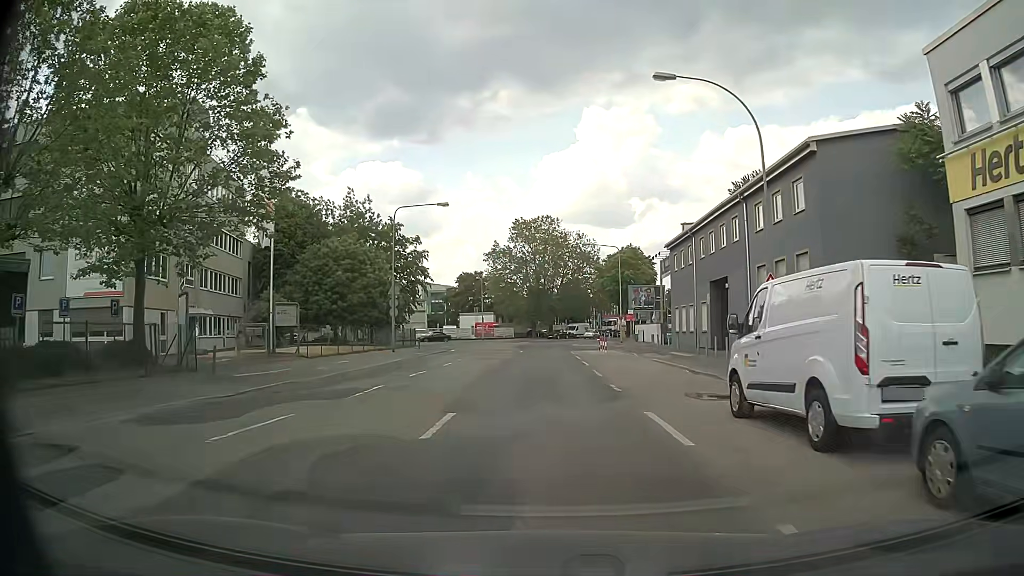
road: secondary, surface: asphalt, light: Day
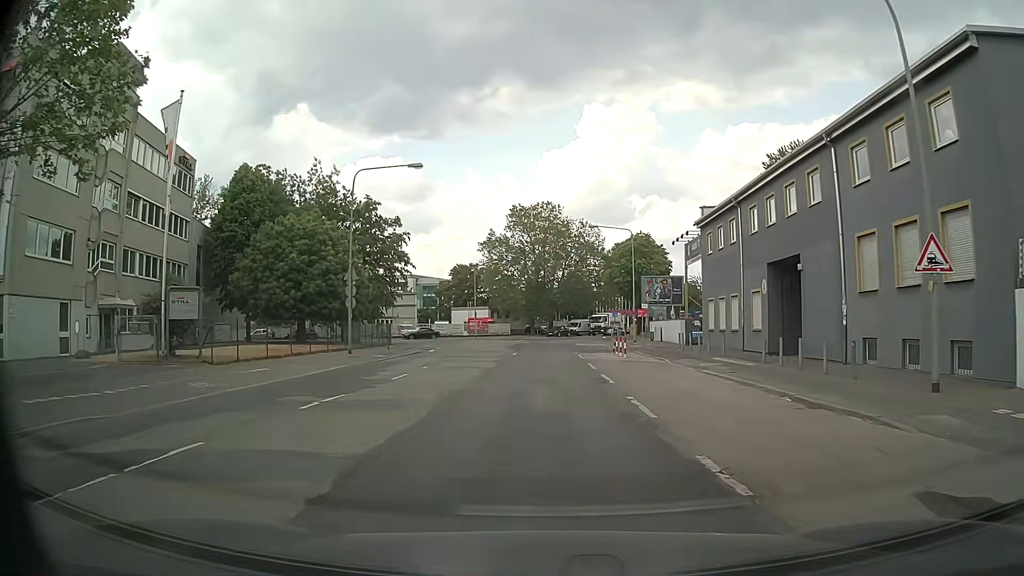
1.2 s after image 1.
(0.0, +9.8) m; 0°
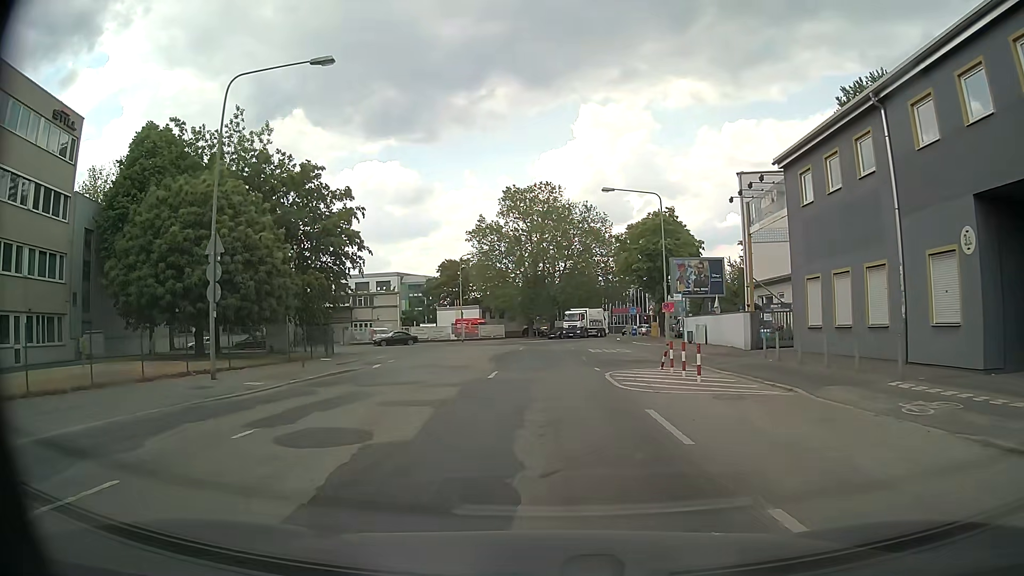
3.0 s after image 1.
(0.0, +14.8) m; -1°
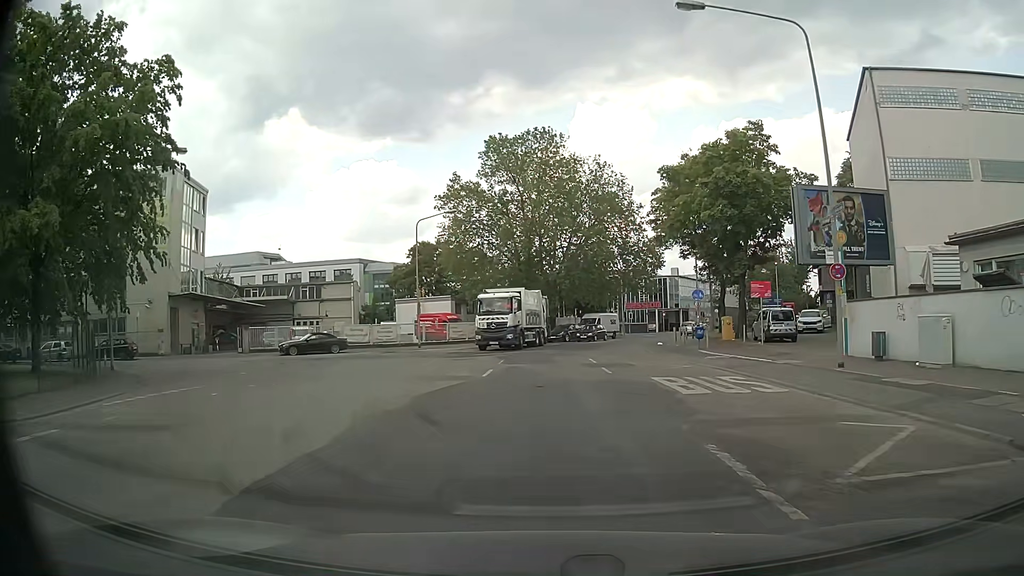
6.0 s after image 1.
(+0.1, +24.7) m; +1°
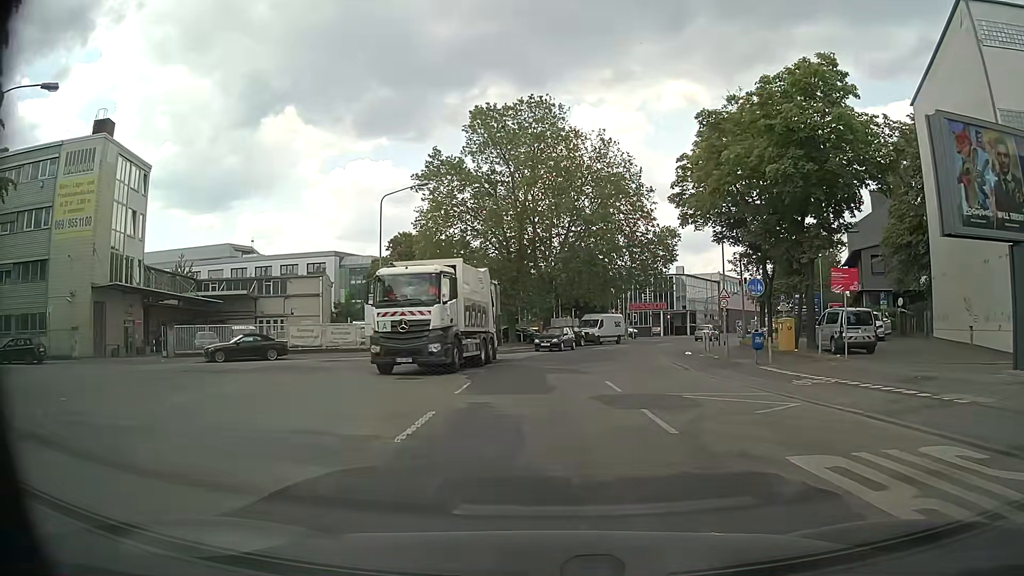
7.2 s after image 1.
(0.0, +9.9) m; 0°
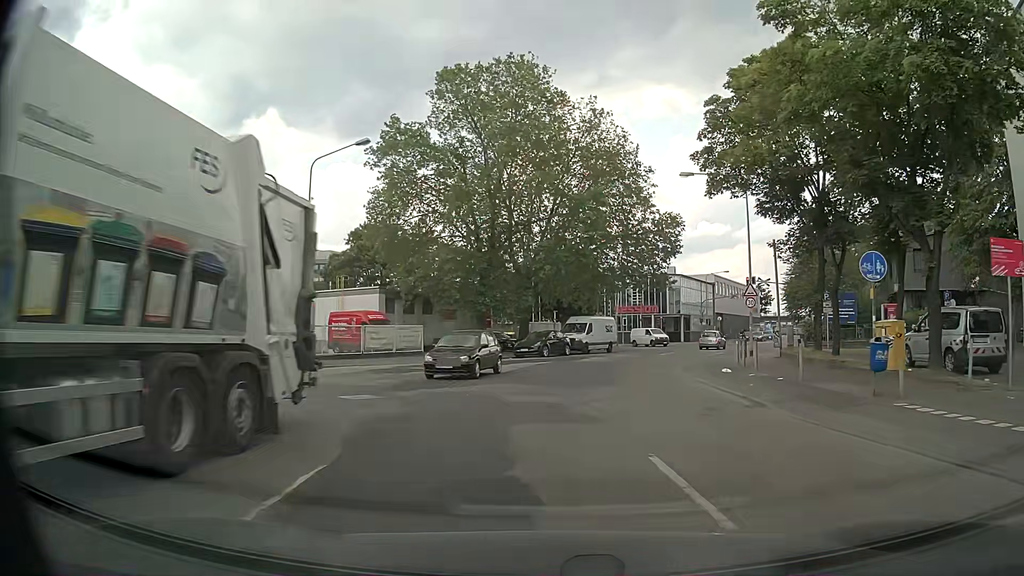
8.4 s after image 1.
(+0.1, +9.8) m; +2°
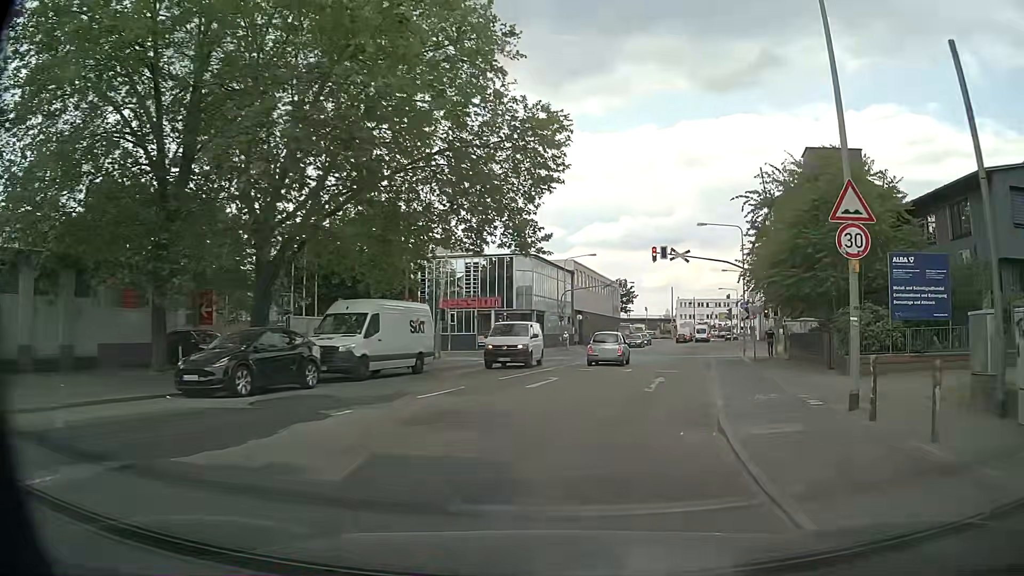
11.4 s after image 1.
(+2.4, +24.9) m; +14°
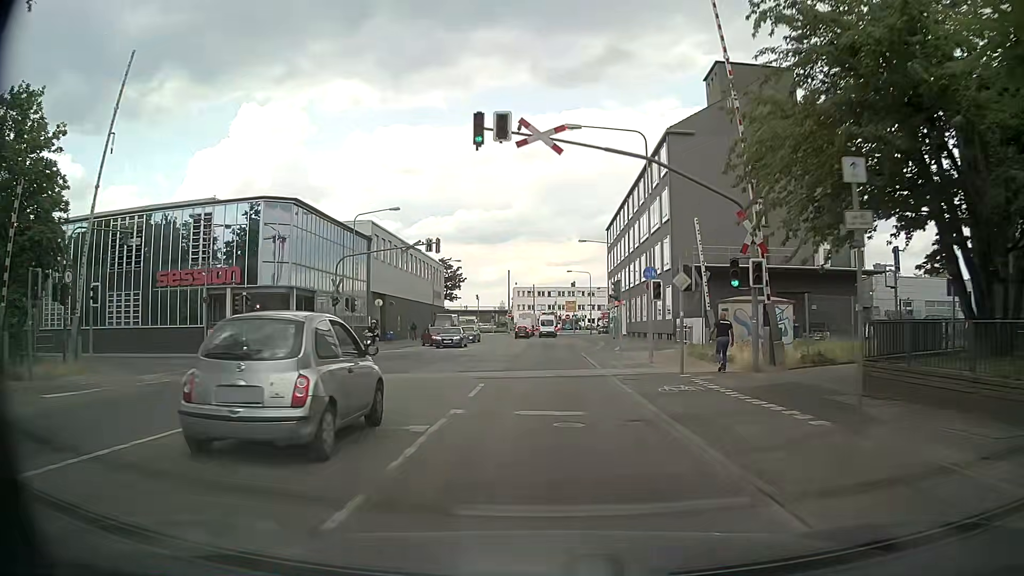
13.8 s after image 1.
(+3.7, +23.9) m; +14°
(0, +10) (0, +20) (0, +30) (-1, +40) (-2, +50) (-3, +60) (-3, +70) (-3, +80) (-3, +90) (-3, +100) m
